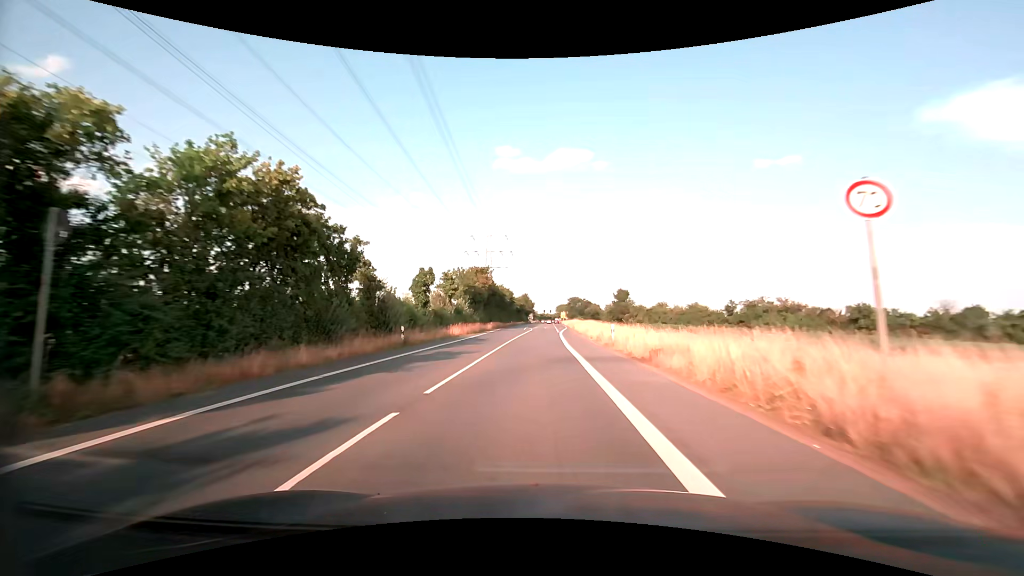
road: secondary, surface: asphalt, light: Day
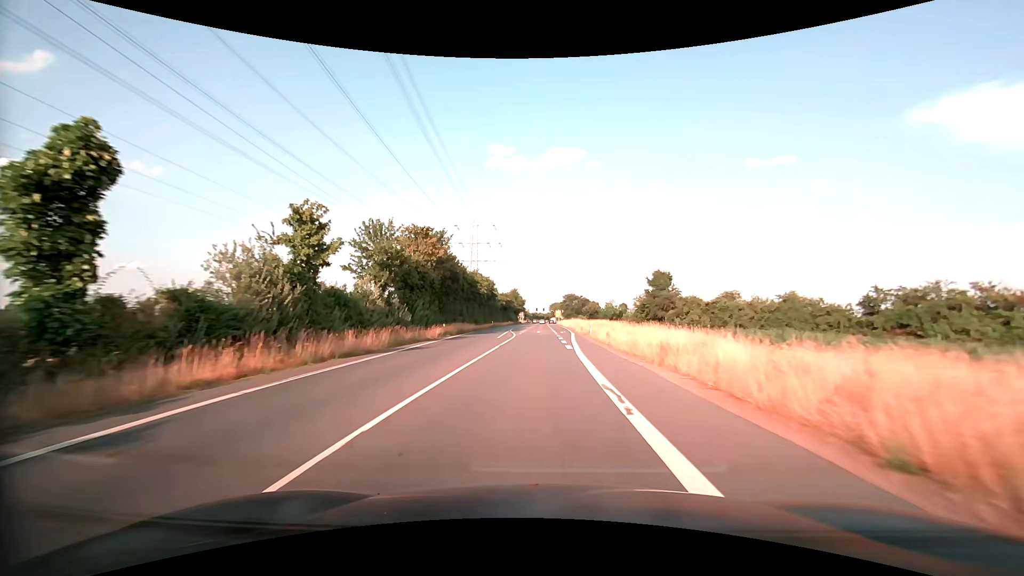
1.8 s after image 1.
(+0.2, +33.4) m; +1°
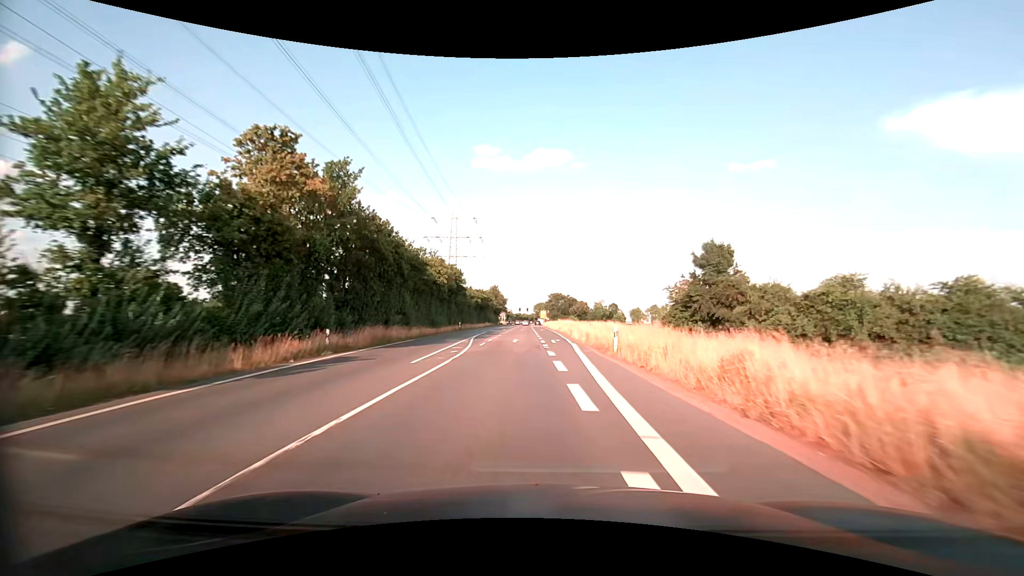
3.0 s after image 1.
(+0.3, +21.9) m; +2°
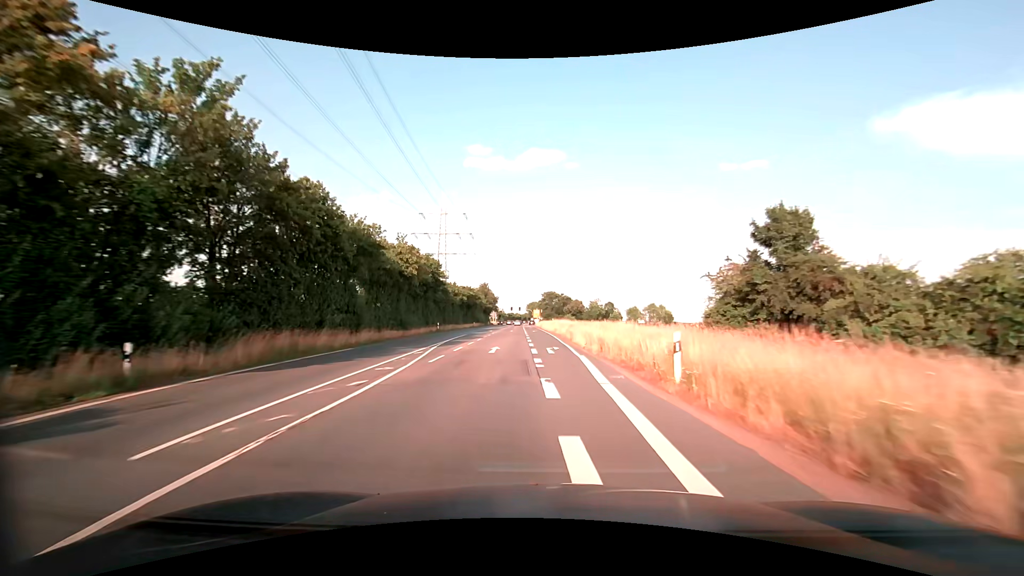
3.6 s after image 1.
(+0.1, +10.8) m; +1°
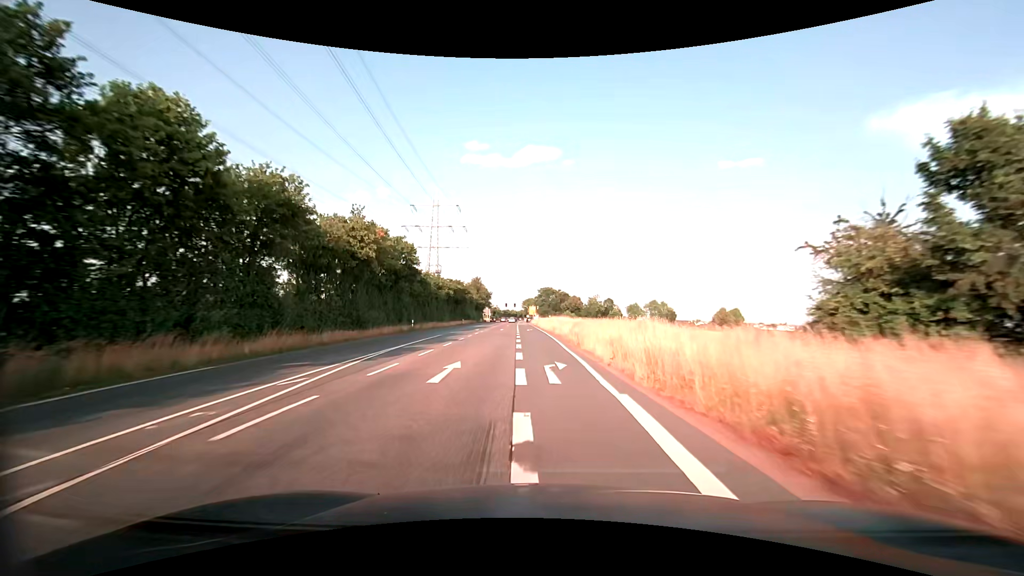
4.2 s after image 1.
(0.0, +10.7) m; +1°
